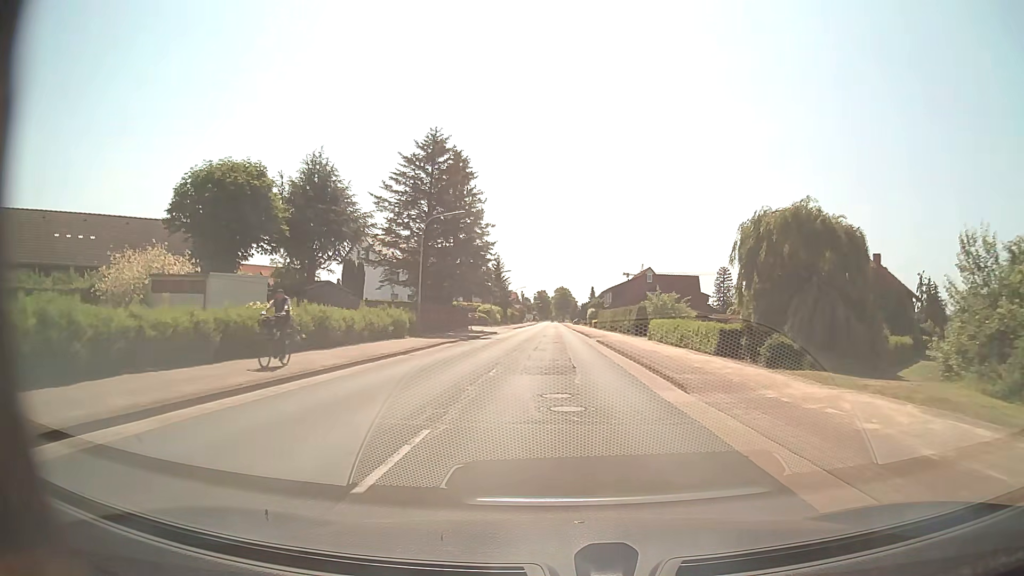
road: secondary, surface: asphalt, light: Day
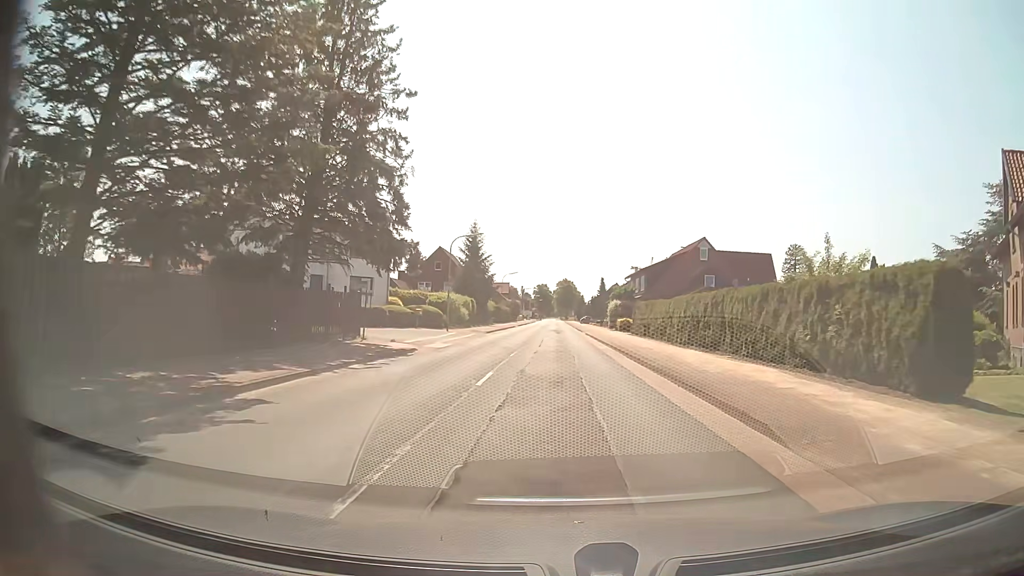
(-0.2, +37.4) m; 0°
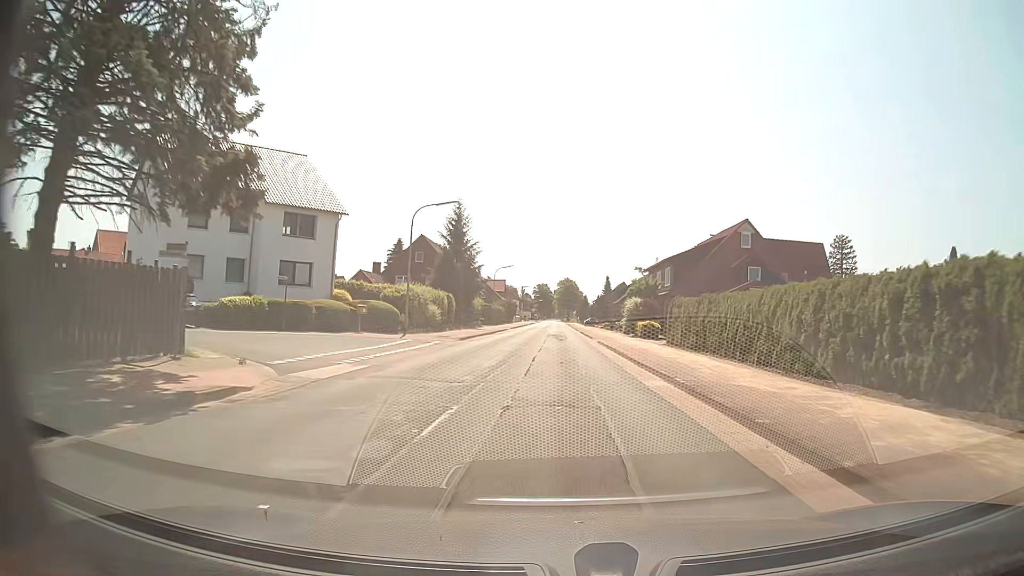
(0.0, +14.9) m; 0°
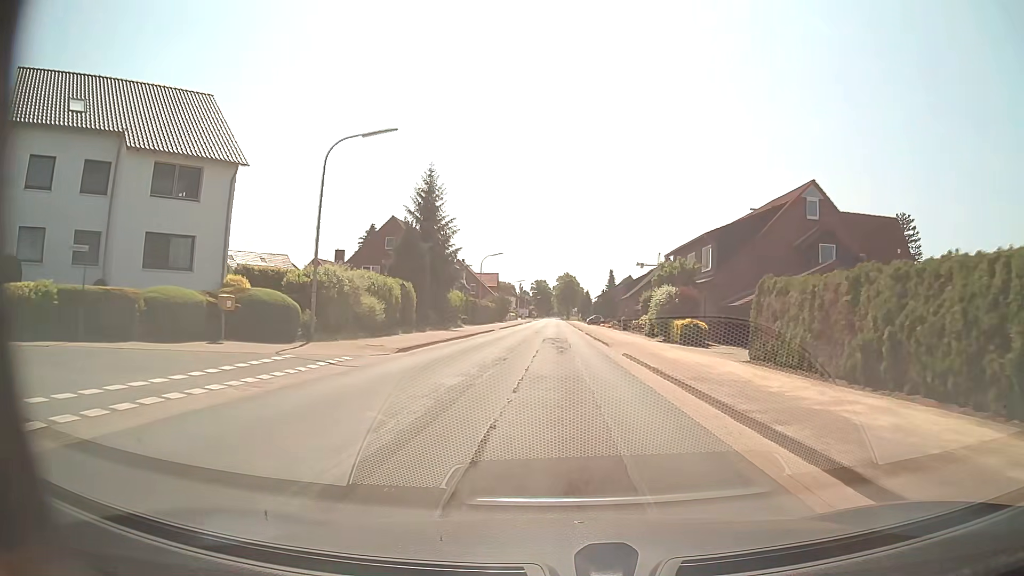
(+0.1, +14.8) m; 0°
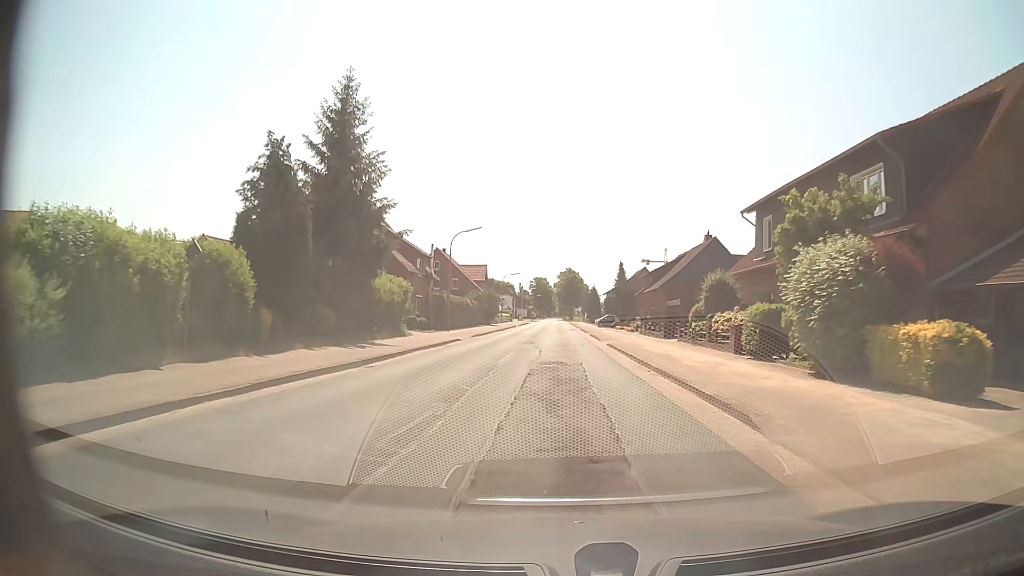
(+0.1, +21.9) m; 0°
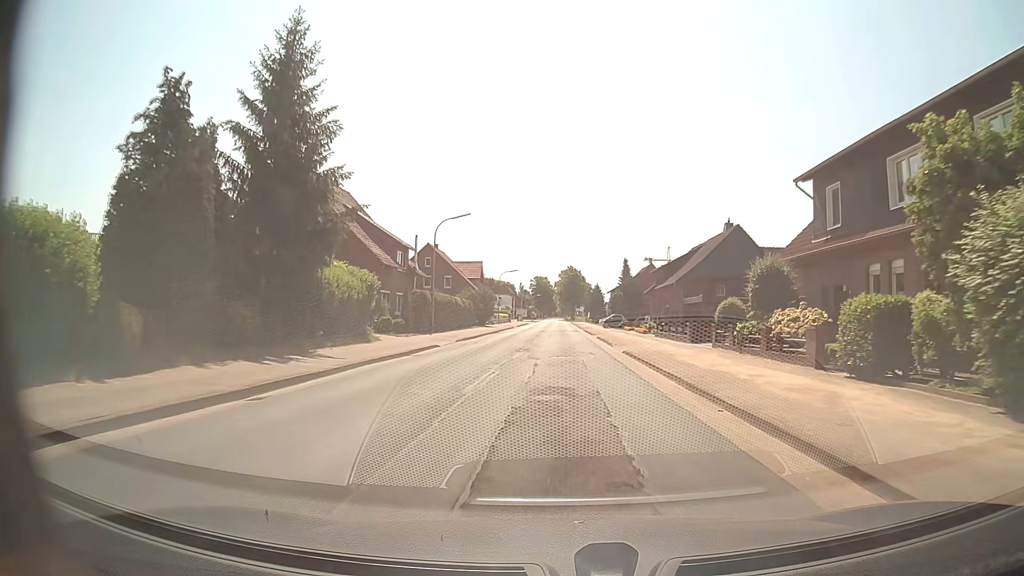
(0.0, +7.2) m; 0°
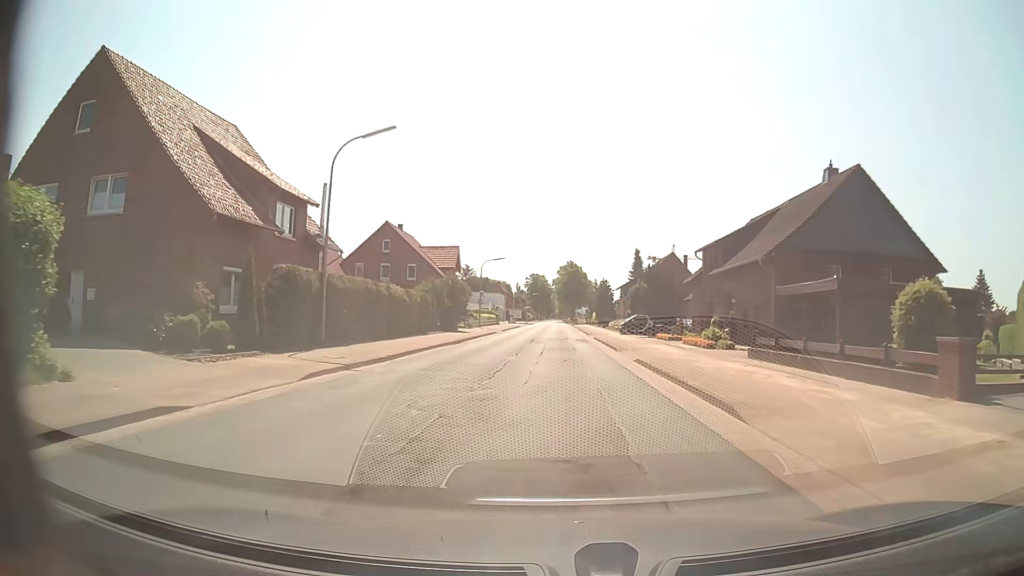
(+0.1, +21.2) m; +1°
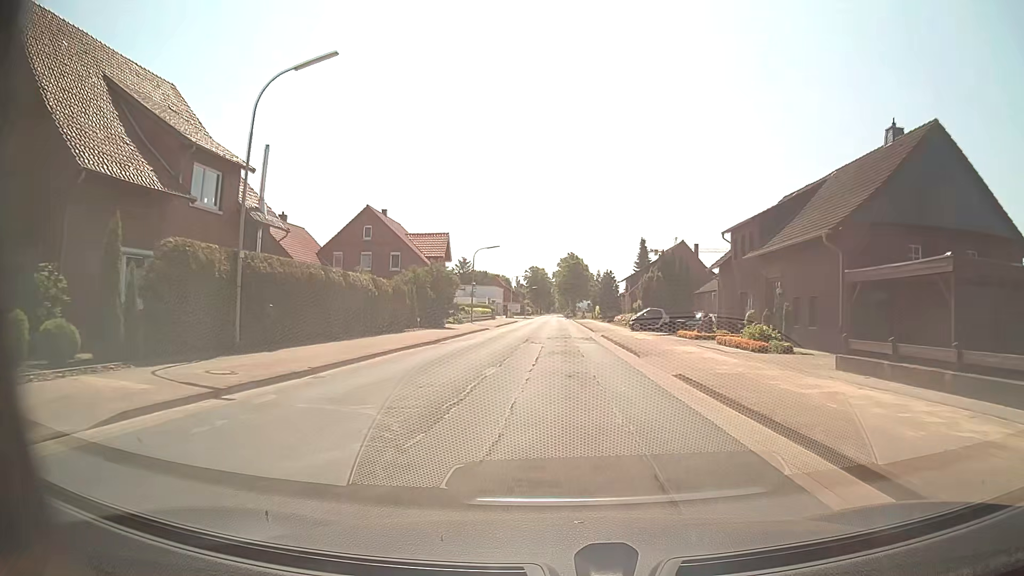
(0.0, +7.0) m; 0°
(0, +10) (0, +20) (0, +30) (0, +40) (0, +50) (0, +60) (0, +70) (0, +80) (0, +90) (0, +100) m
